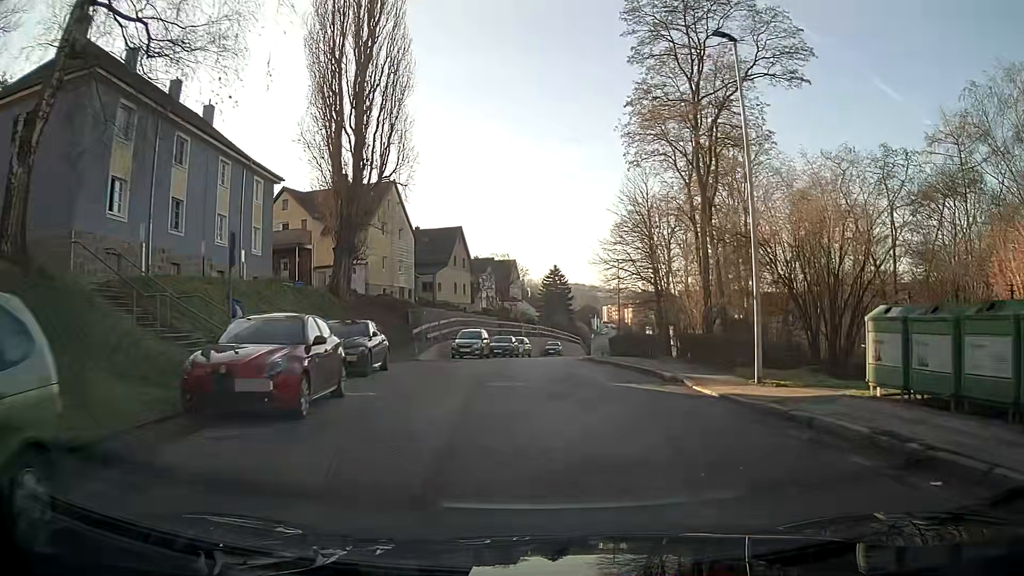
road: residential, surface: asphalt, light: Day
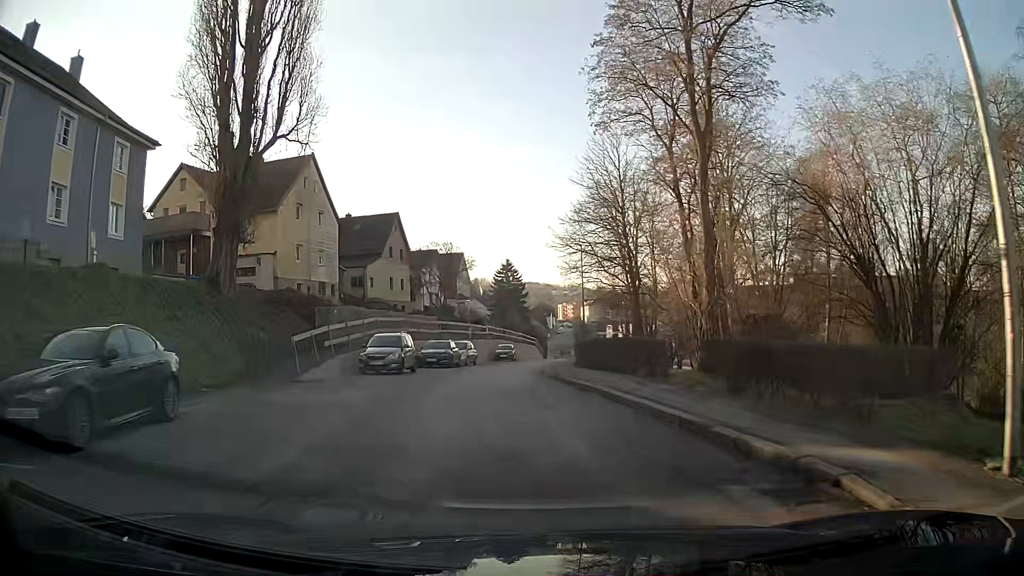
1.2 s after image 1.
(+0.1, +10.1) m; +1°
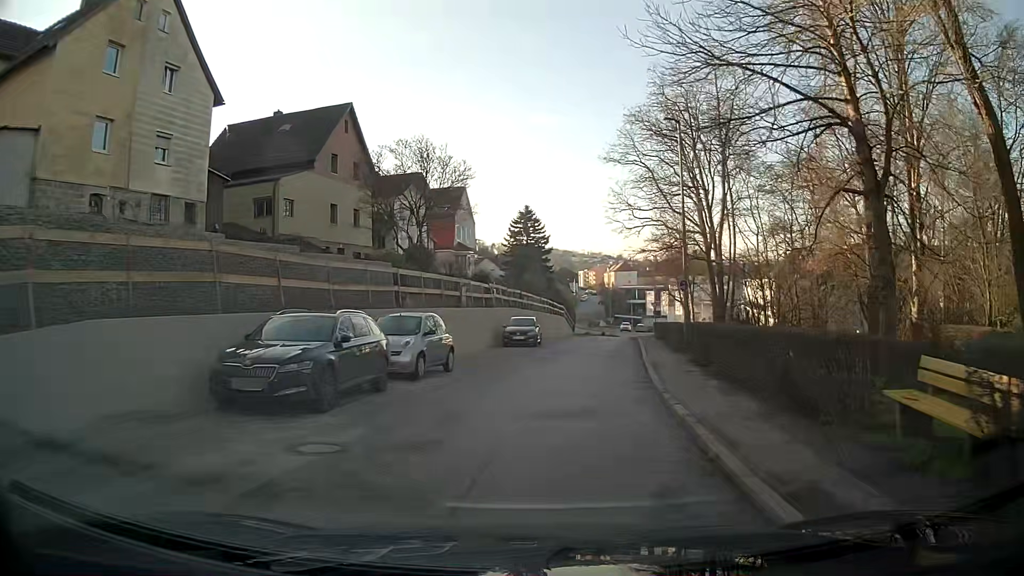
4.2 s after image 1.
(-0.7, +25.5) m; 0°
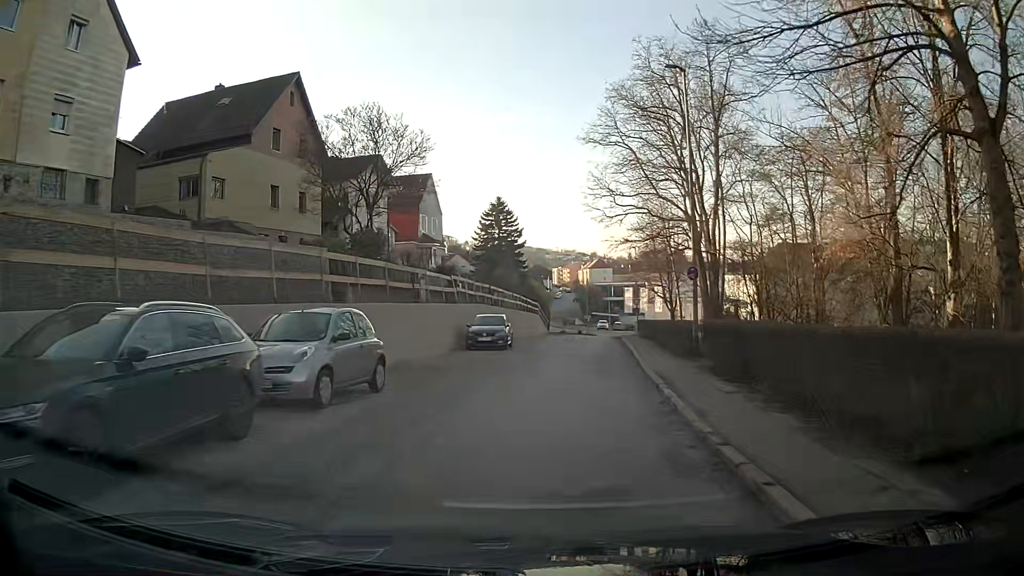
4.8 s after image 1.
(+0.1, +5.2) m; +2°
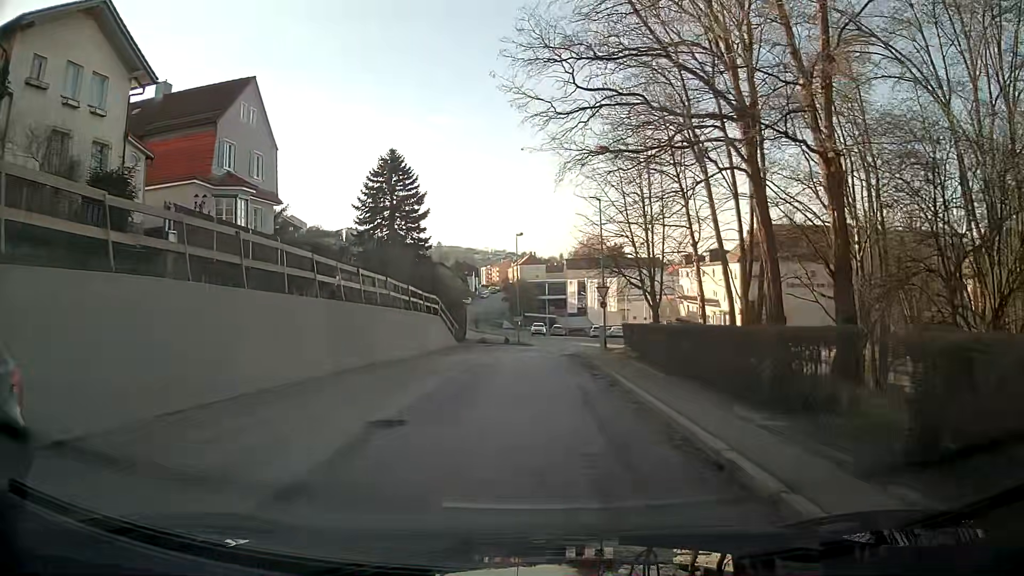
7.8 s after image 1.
(+1.6, +26.3) m; +5°
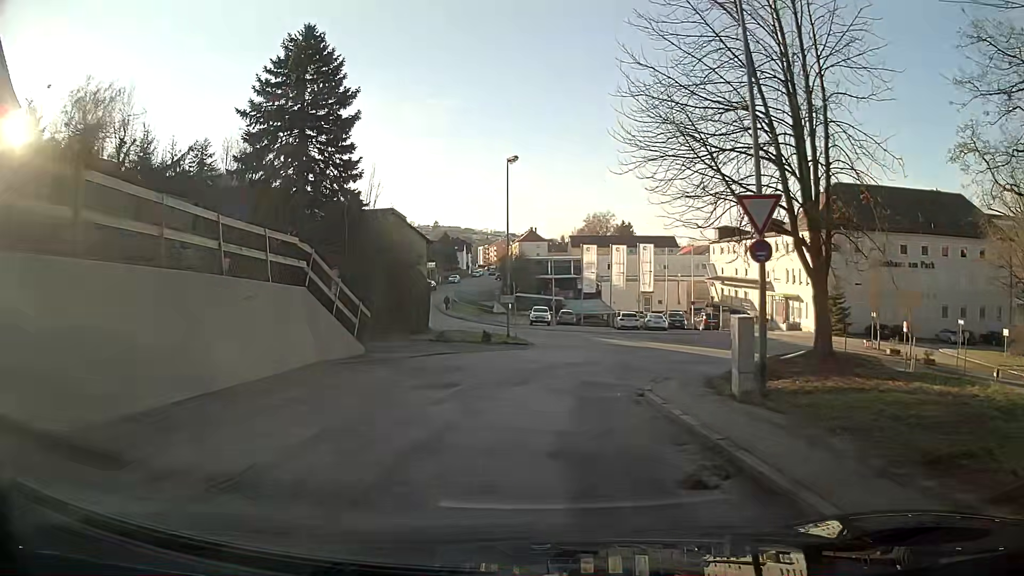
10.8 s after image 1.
(-0.1, +25.2) m; 0°
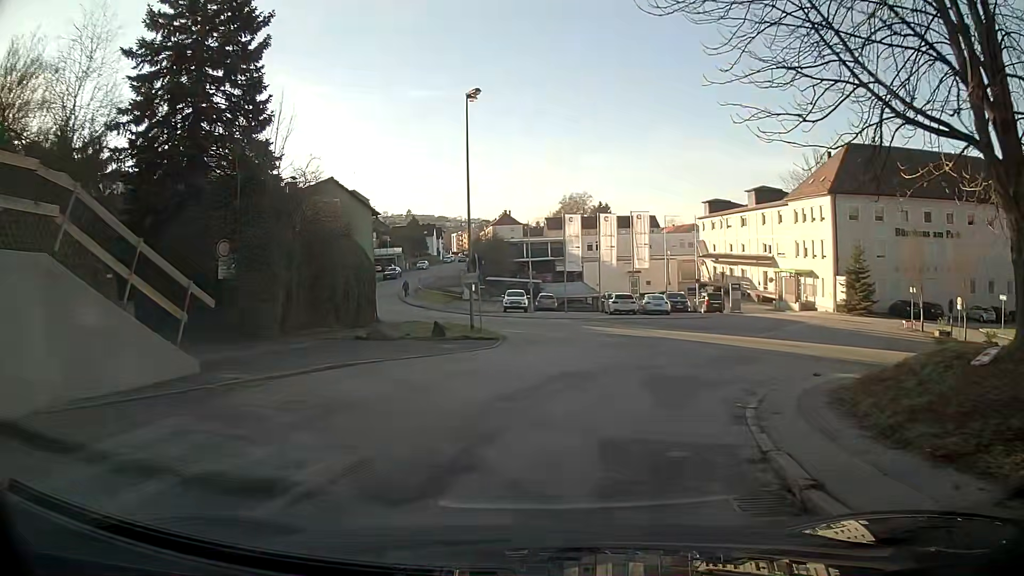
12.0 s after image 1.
(+0.3, +9.5) m; +5°
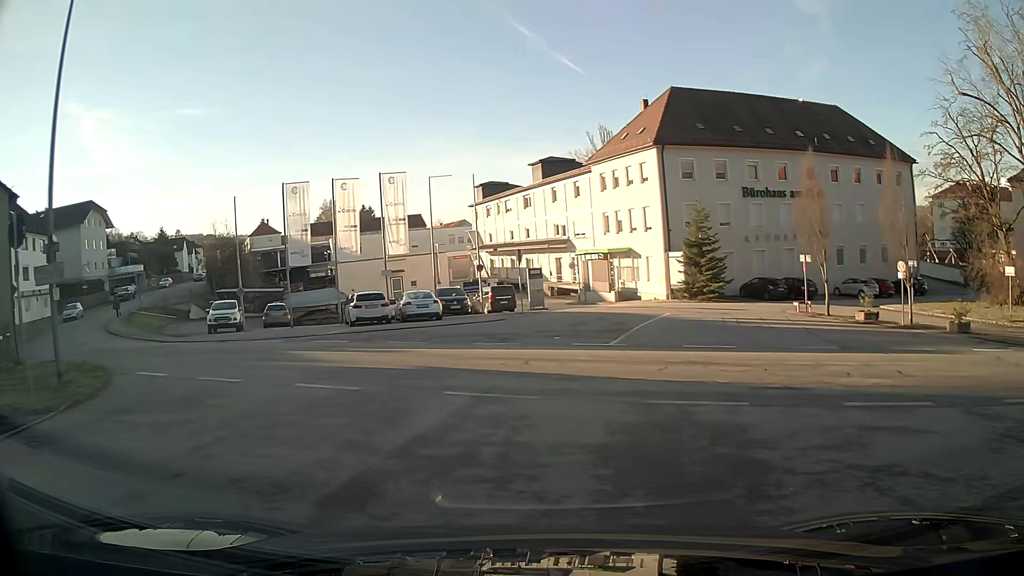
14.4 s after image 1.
(+2.3, +14.7) m; +19°
